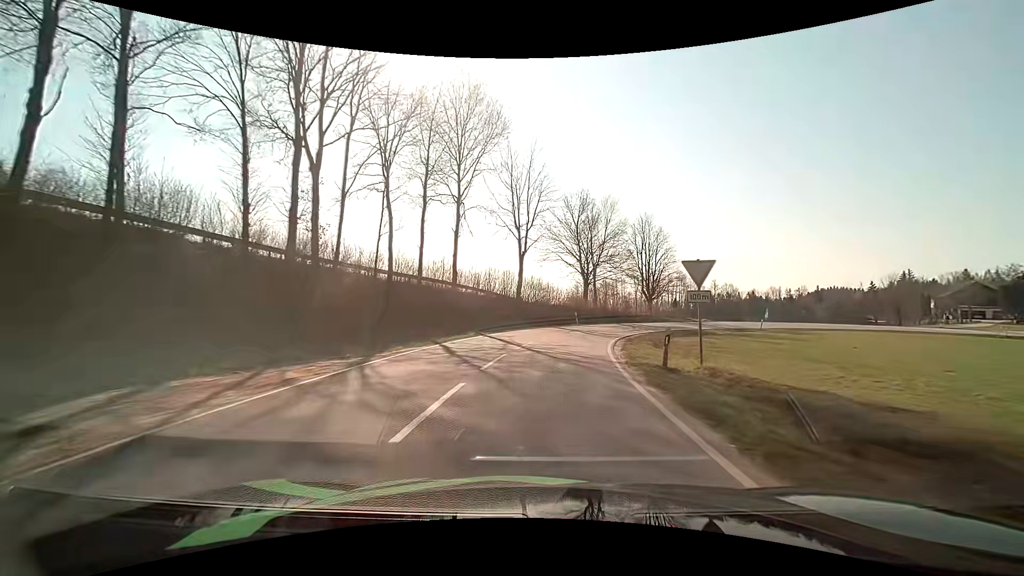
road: tertiary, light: Day
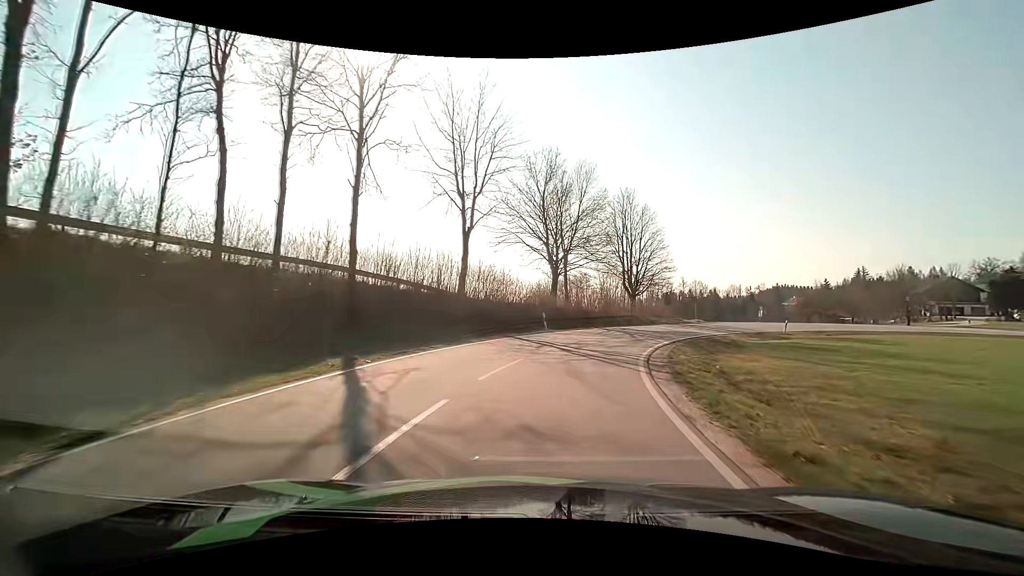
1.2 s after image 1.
(+0.4, +13.8) m; +3°
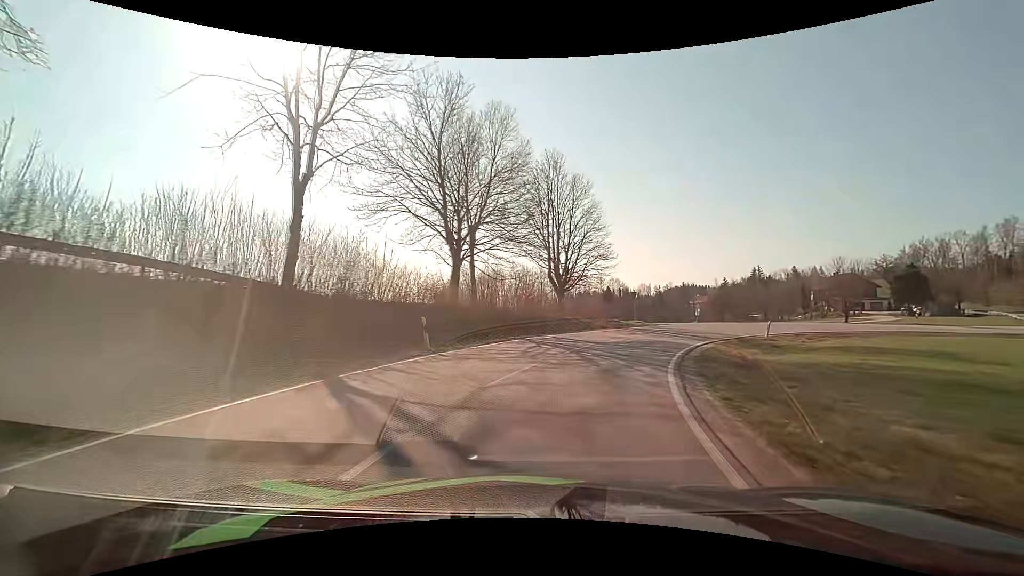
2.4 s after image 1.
(+1.1, +12.7) m; +10°
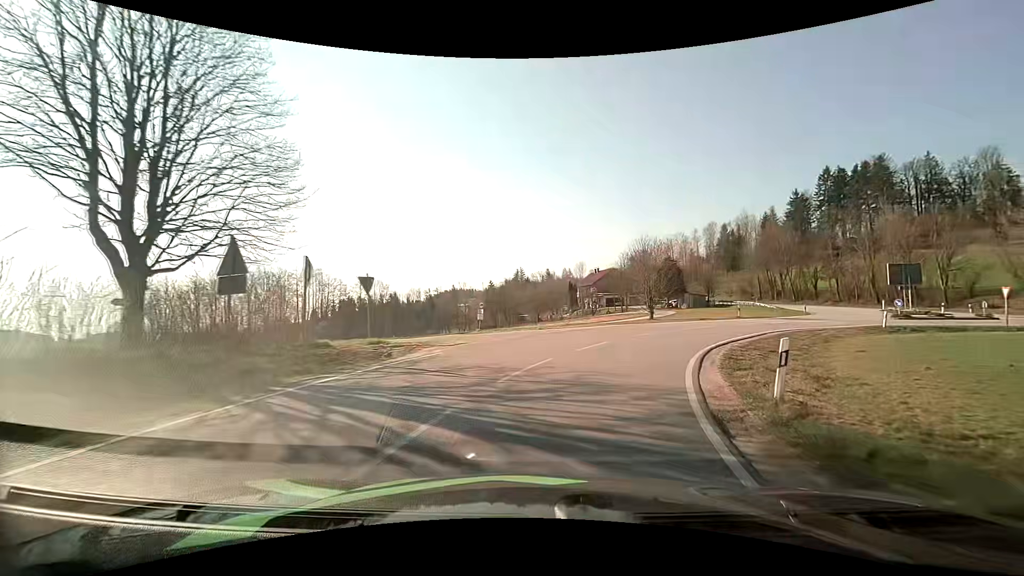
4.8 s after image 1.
(+5.1, +23.0) m; +26°
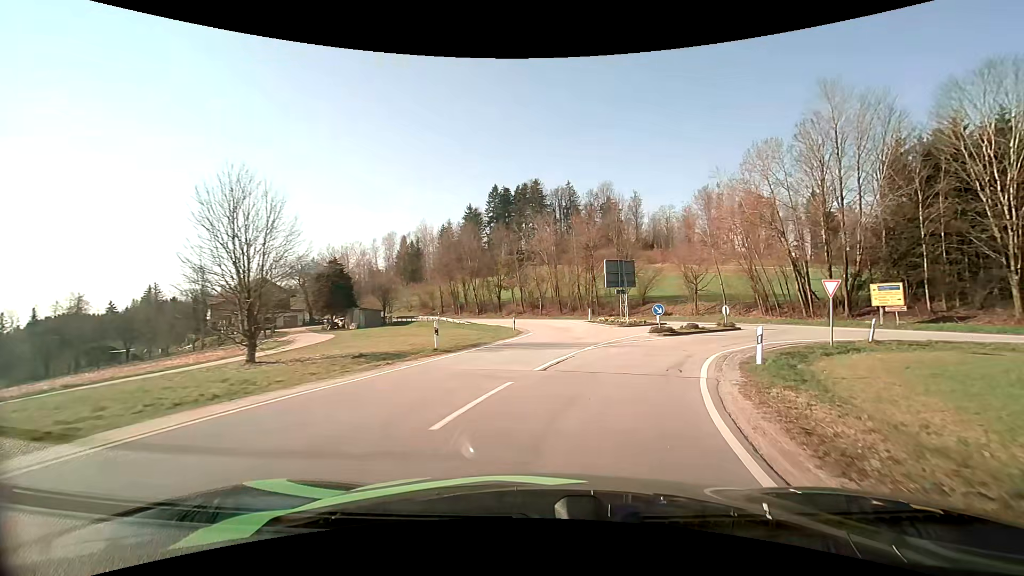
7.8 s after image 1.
(+7.6, +24.9) m; +35°
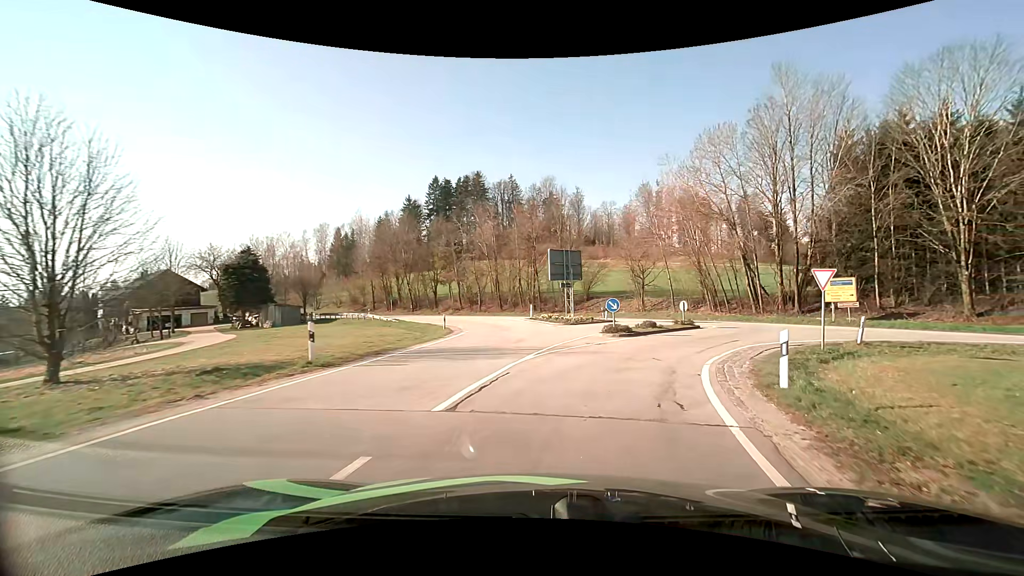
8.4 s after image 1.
(+0.3, +5.0) m; +7°
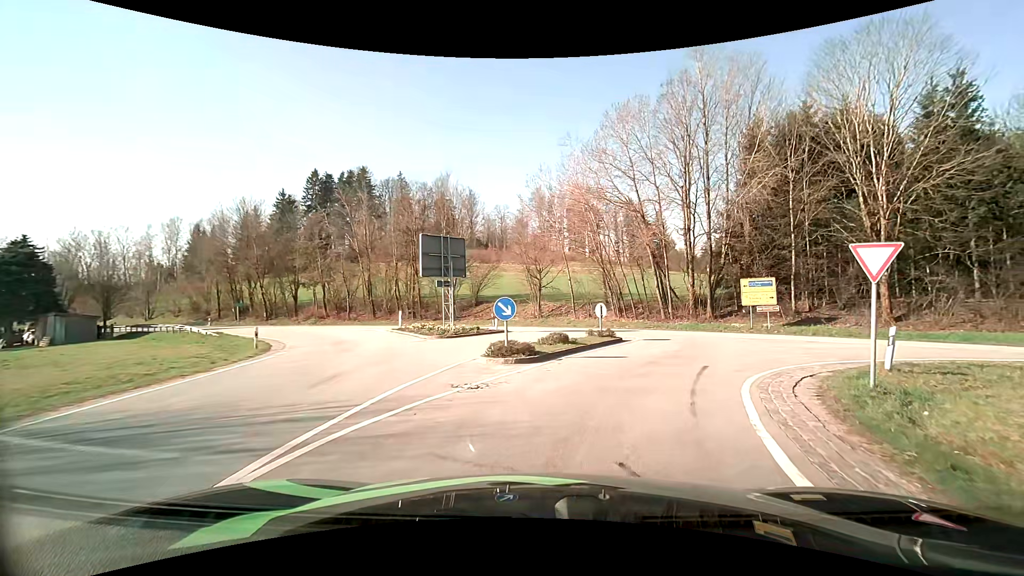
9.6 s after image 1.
(+0.9, +9.0) m; +12°
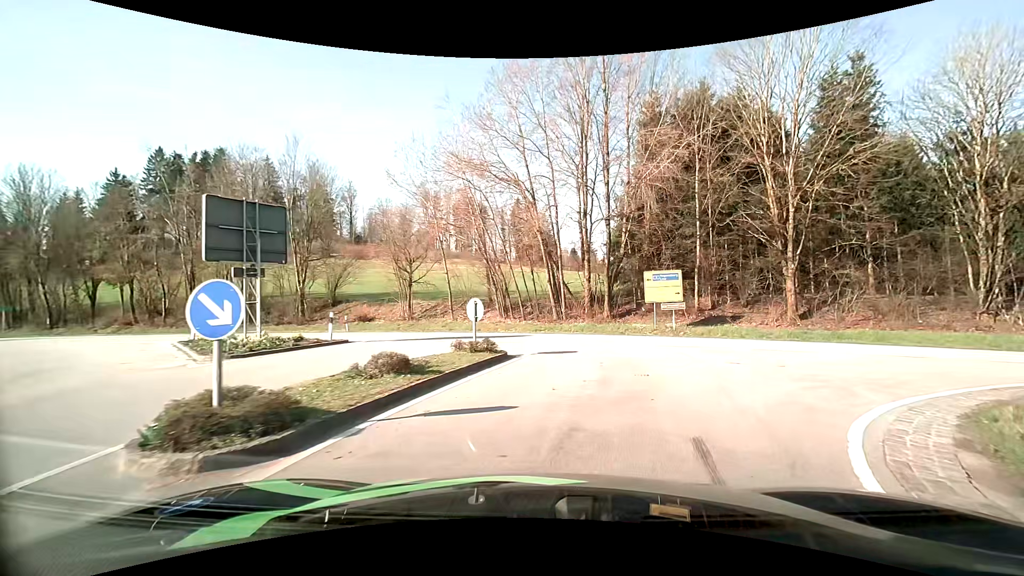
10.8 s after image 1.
(+0.8, +7.4) m; +13°
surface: asphalt
